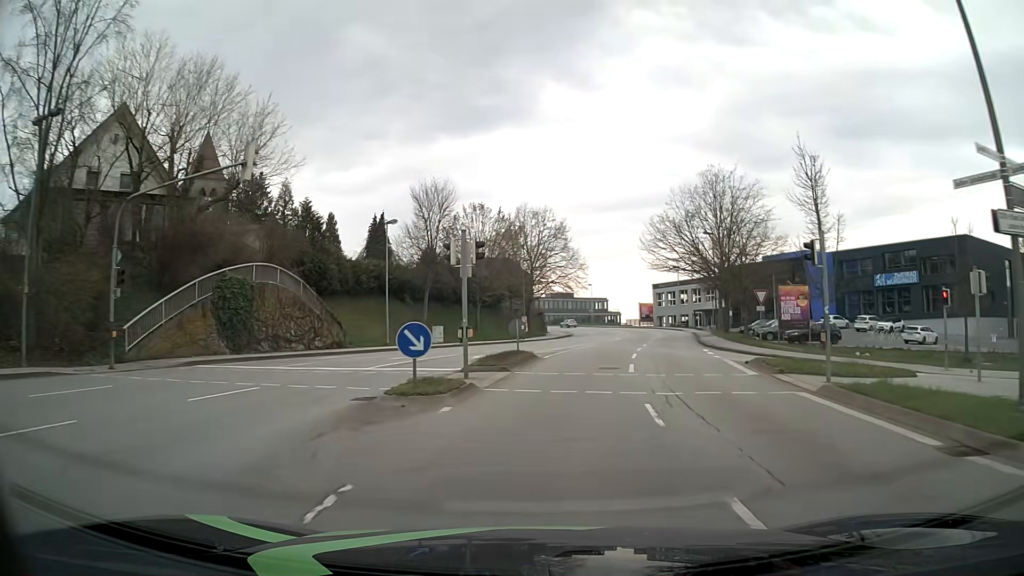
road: tertiary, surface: asphalt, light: Day
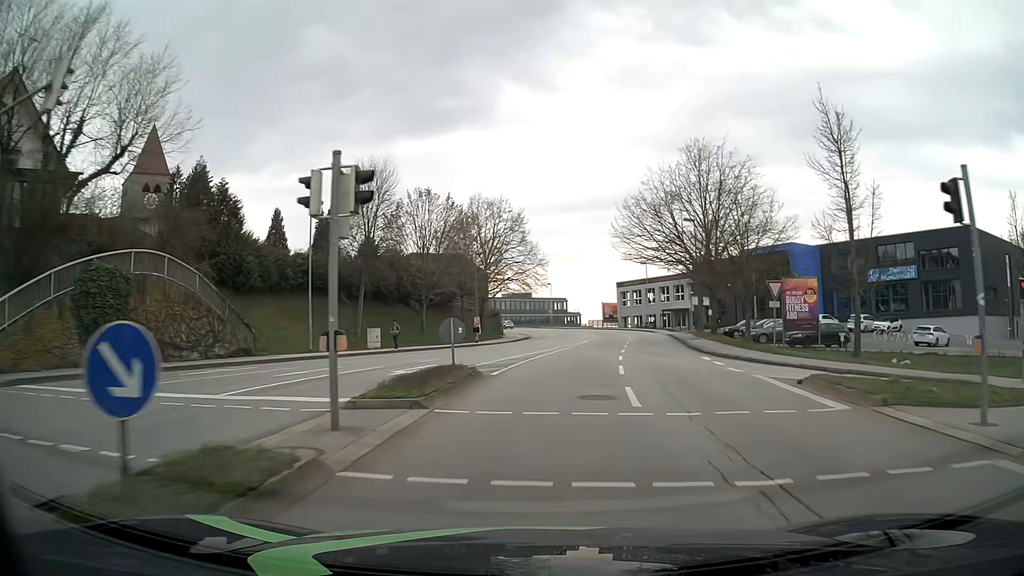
(+0.2, +7.4) m; +4°
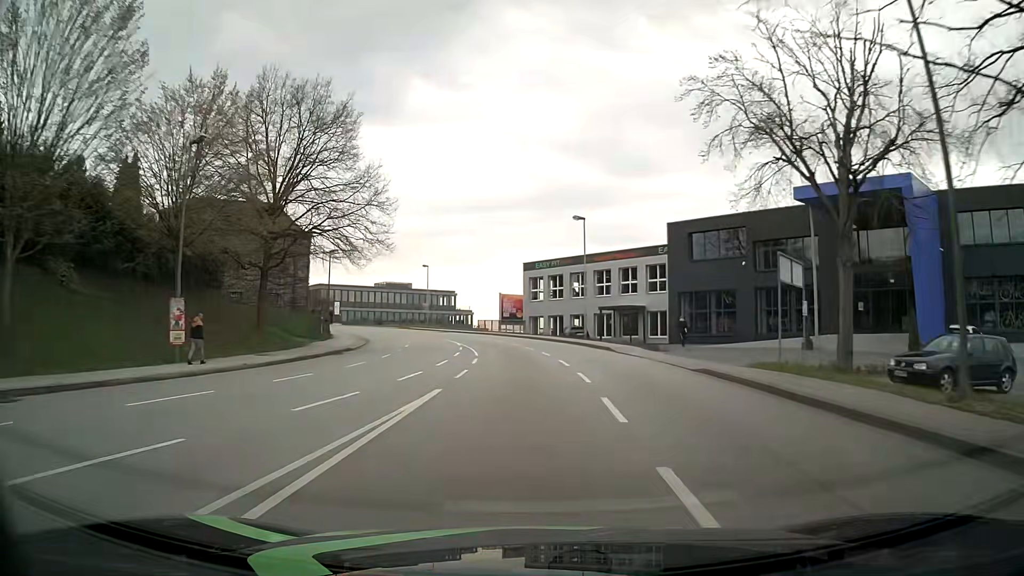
(+3.5, +37.3) m; +8°
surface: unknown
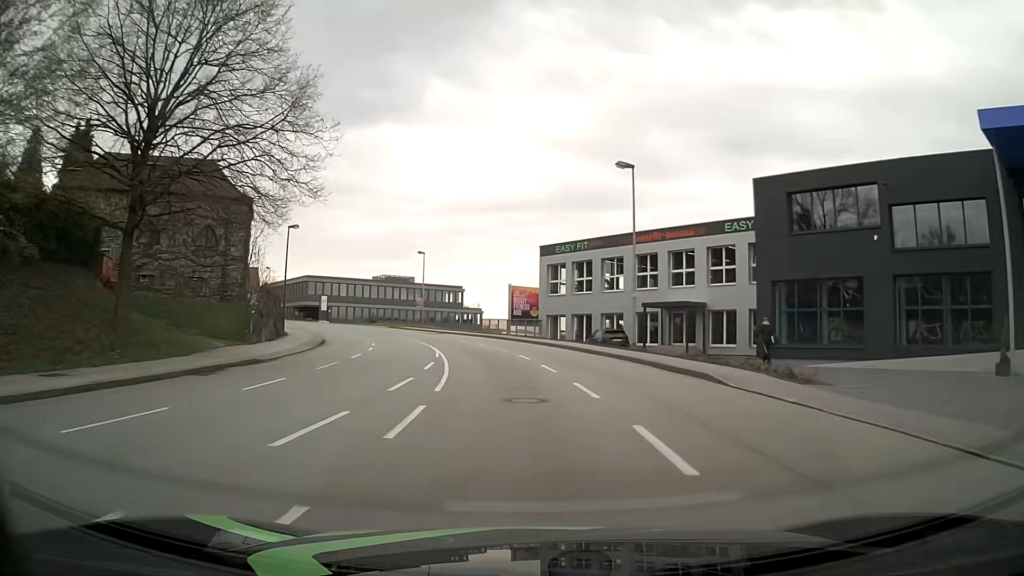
(-0.1, +15.2) m; -1°
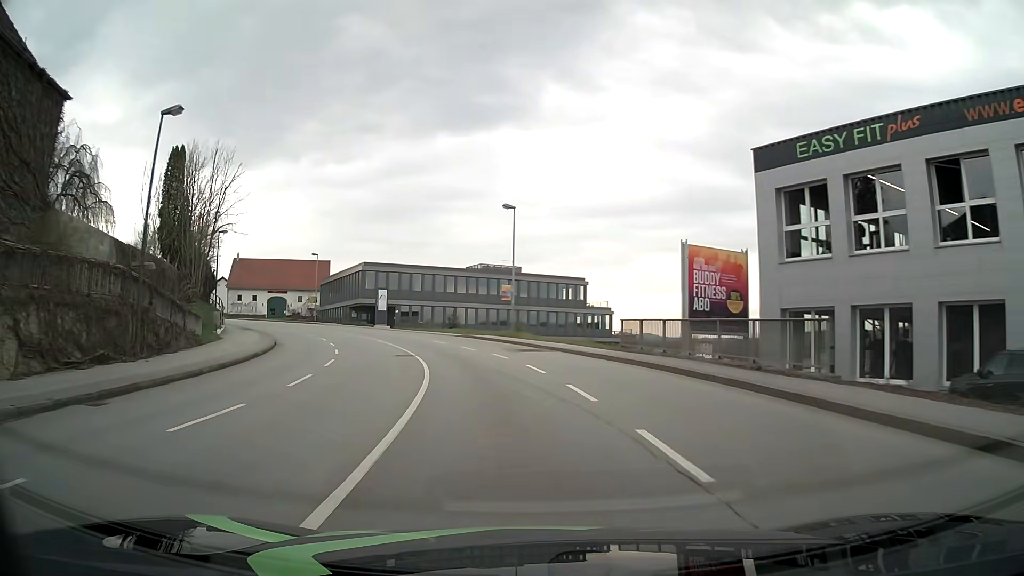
(-2.5, +30.2) m; -11°
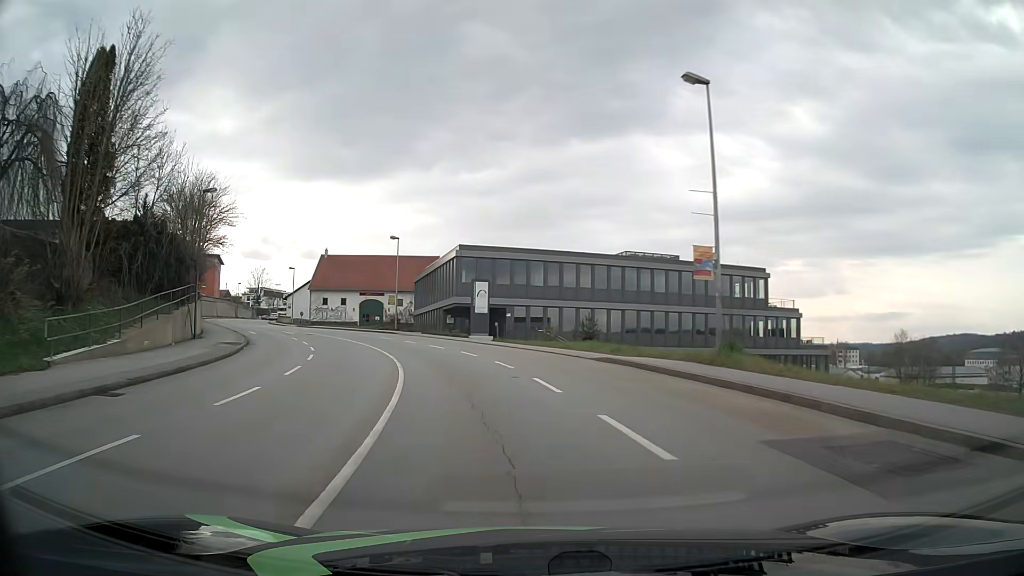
(-2.0, +22.6) m; -11°
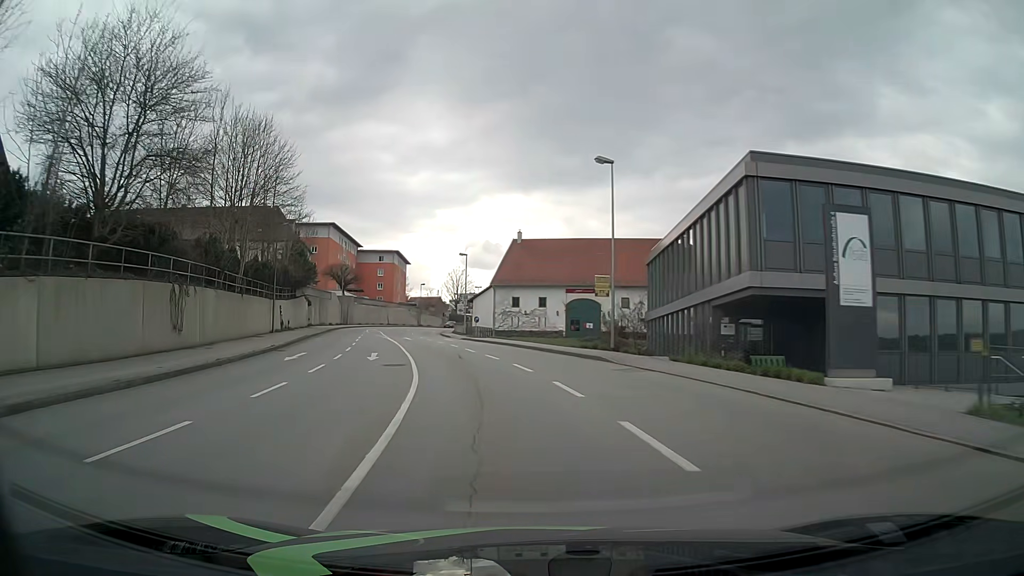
(-5.4, +29.6) m; -20°
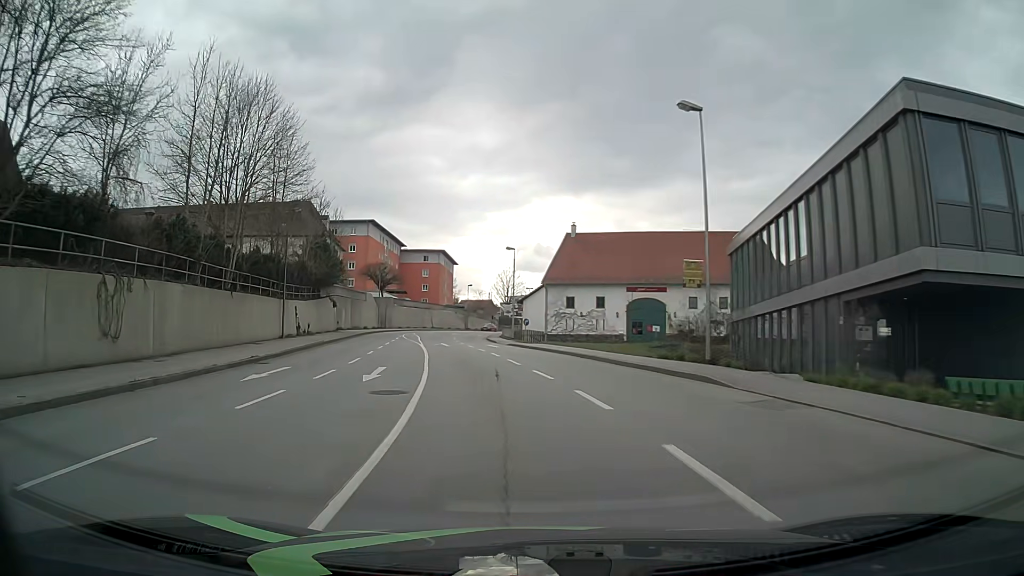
(-0.3, +7.6) m; -4°
(0, +10) (-2, +20) (-3, +30) (-5, +40) (-6, +50) (-8, +59) (-9, +69) (-9, +79) (-8, +89) (-7, +99) m
